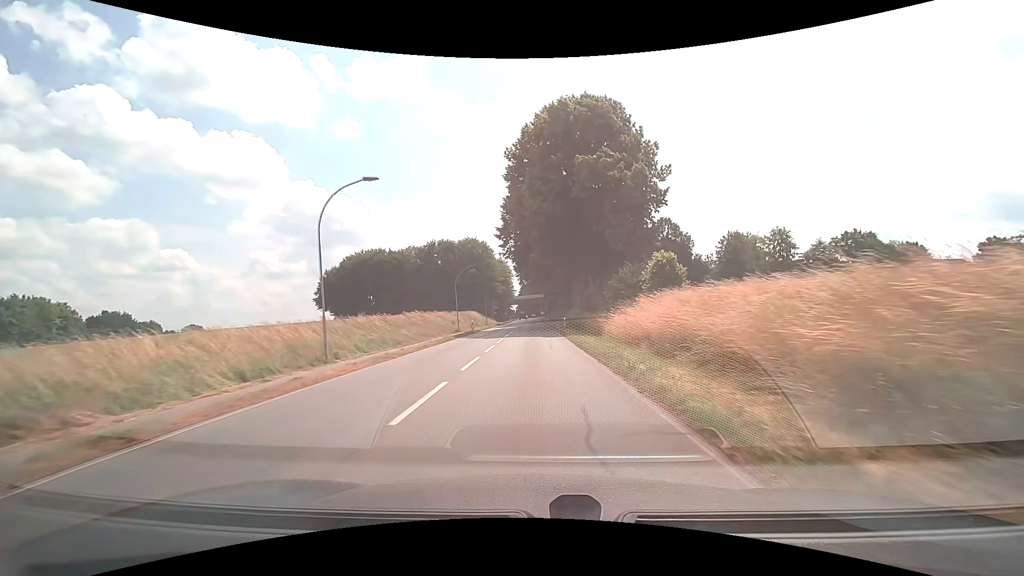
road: secondary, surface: asphalt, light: Day
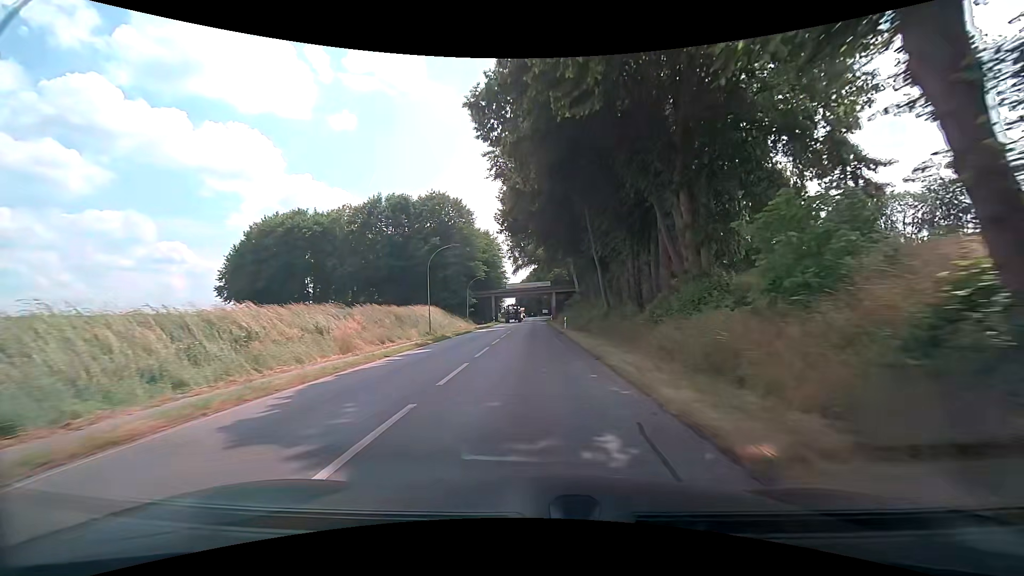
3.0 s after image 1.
(-0.2, +50.7) m; 0°
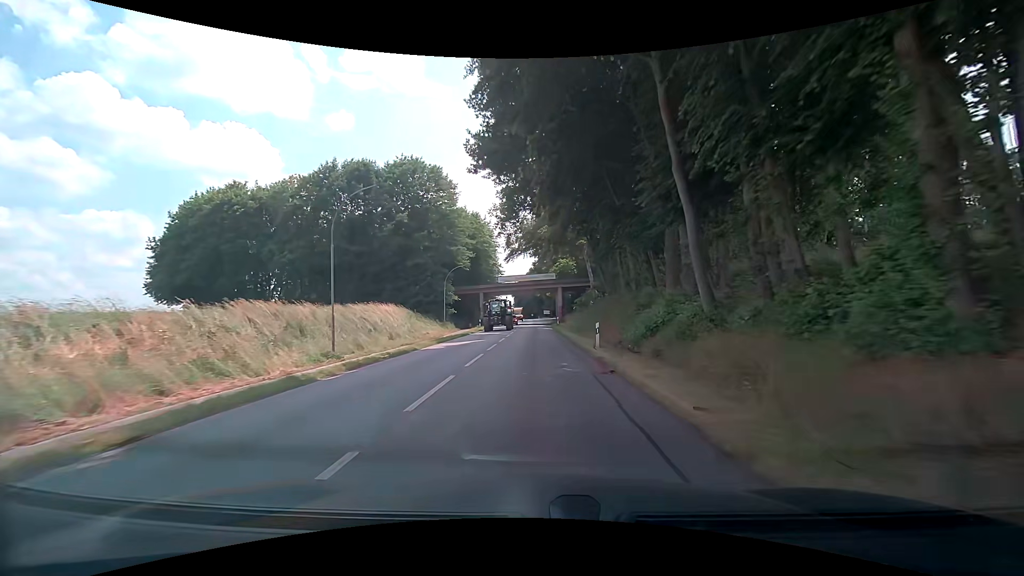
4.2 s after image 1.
(0.0, +20.3) m; 0°
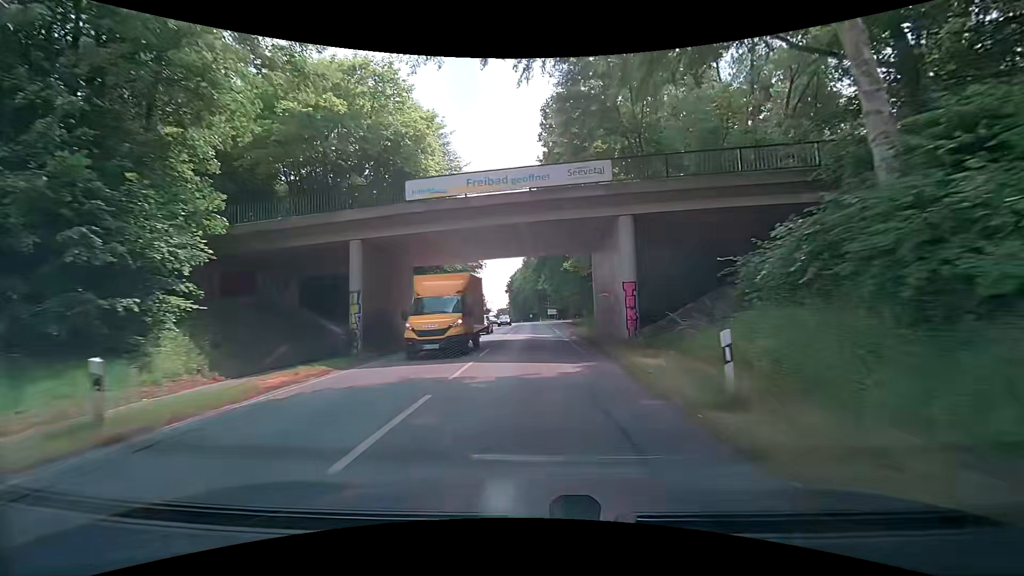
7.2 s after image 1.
(+0.2, +50.5) m; 0°
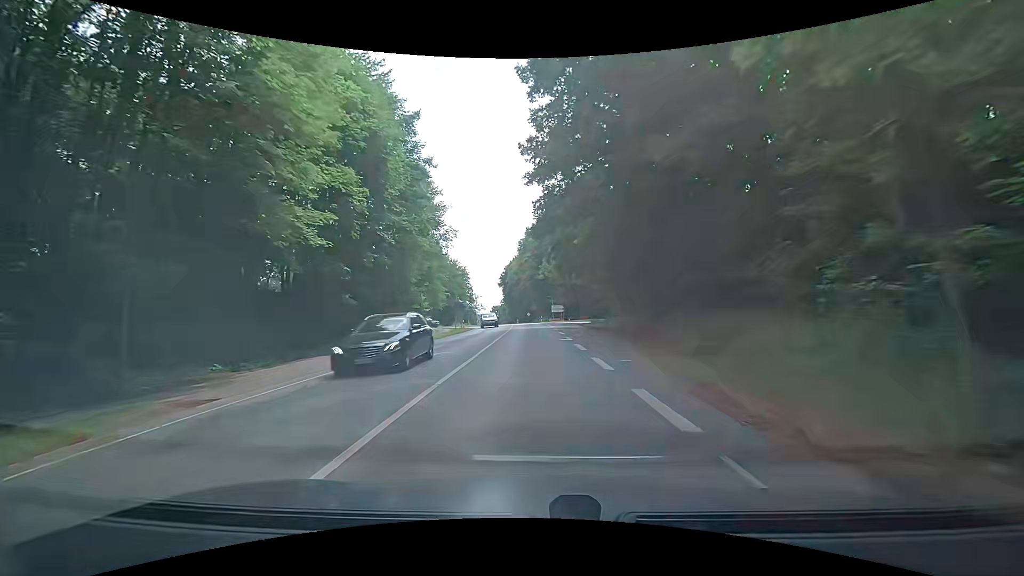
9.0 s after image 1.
(-0.2, +30.3) m; -3°
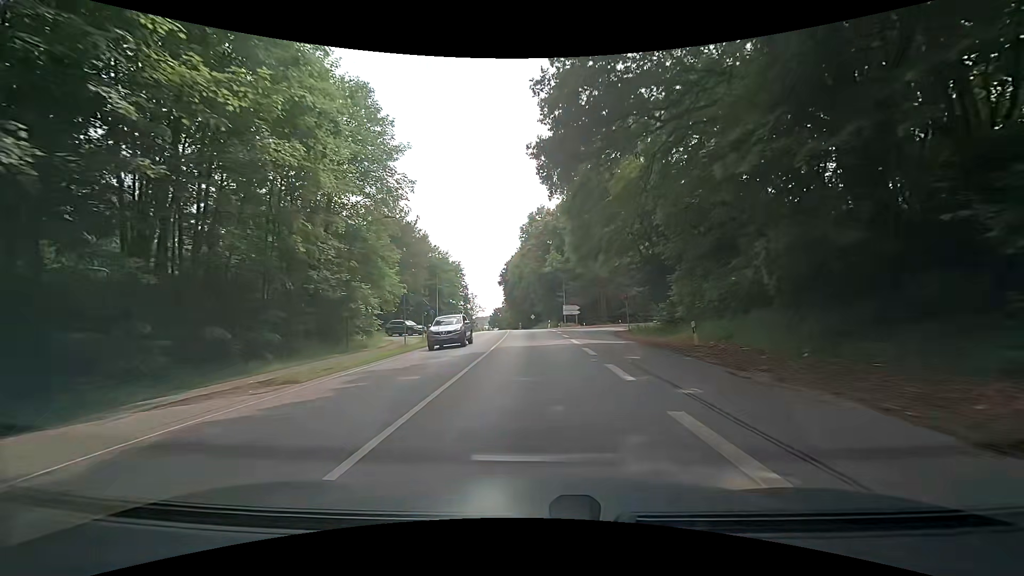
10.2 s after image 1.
(+0.7, +20.2) m; +2°
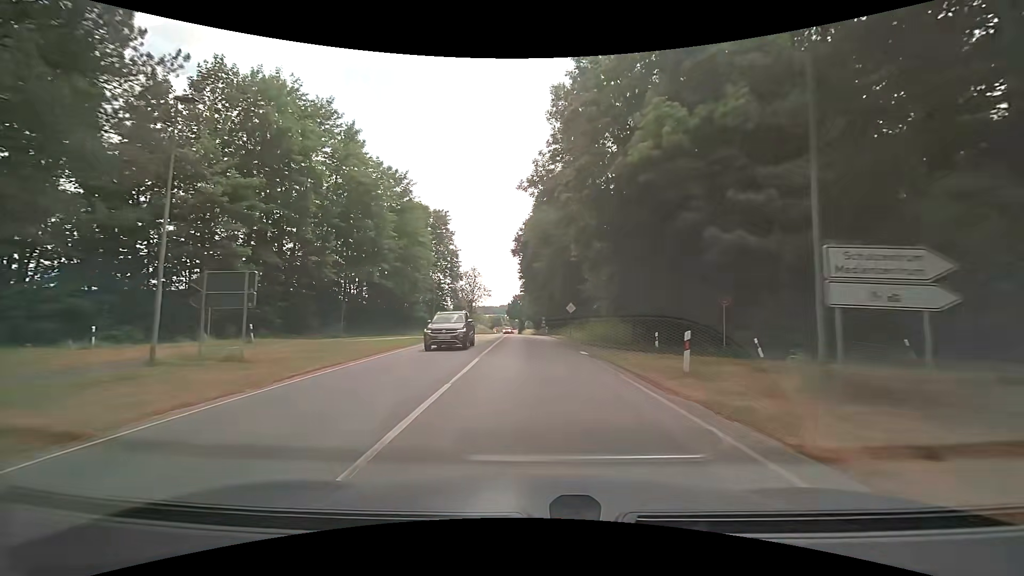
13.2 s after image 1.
(-0.6, +50.3) m; -3°
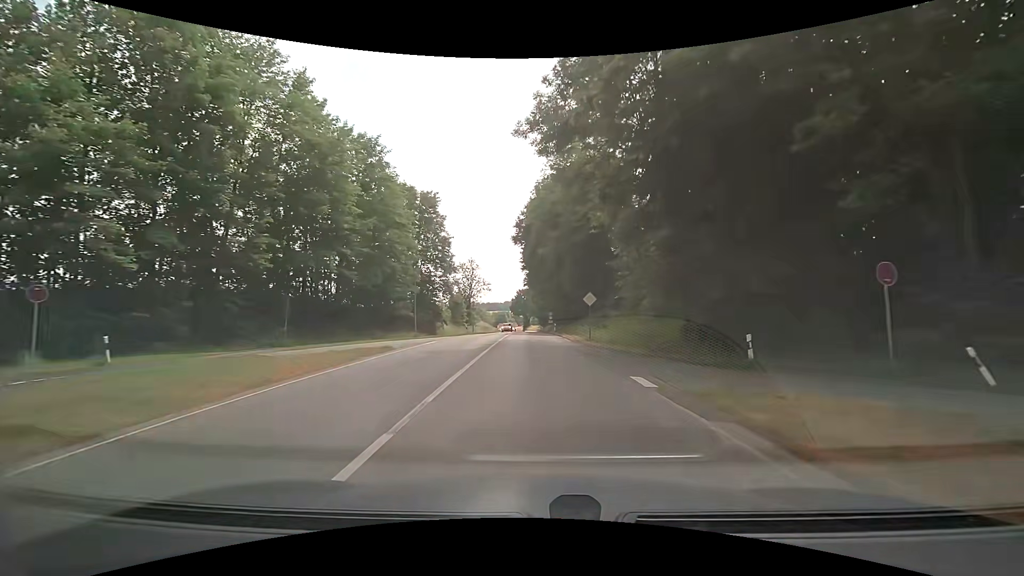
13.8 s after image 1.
(0.0, +10.2) m; 0°
(0, +10) (0, +20) (0, +30) (0, +40) (0, +50) (-1, +60) (-1, +70) (-1, +80) (-1, +90) (-1, +100) m
